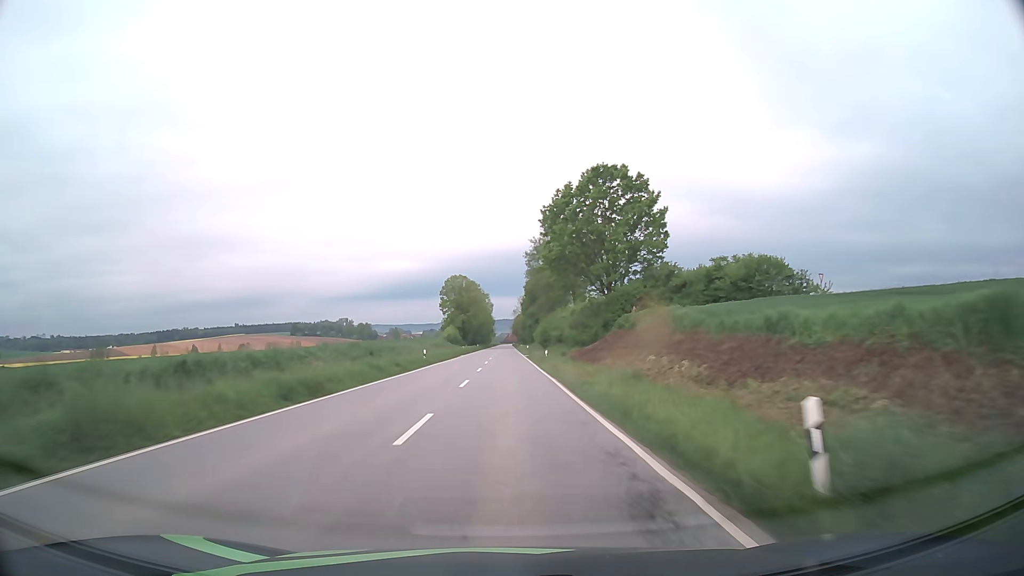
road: secondary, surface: asphalt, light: Day
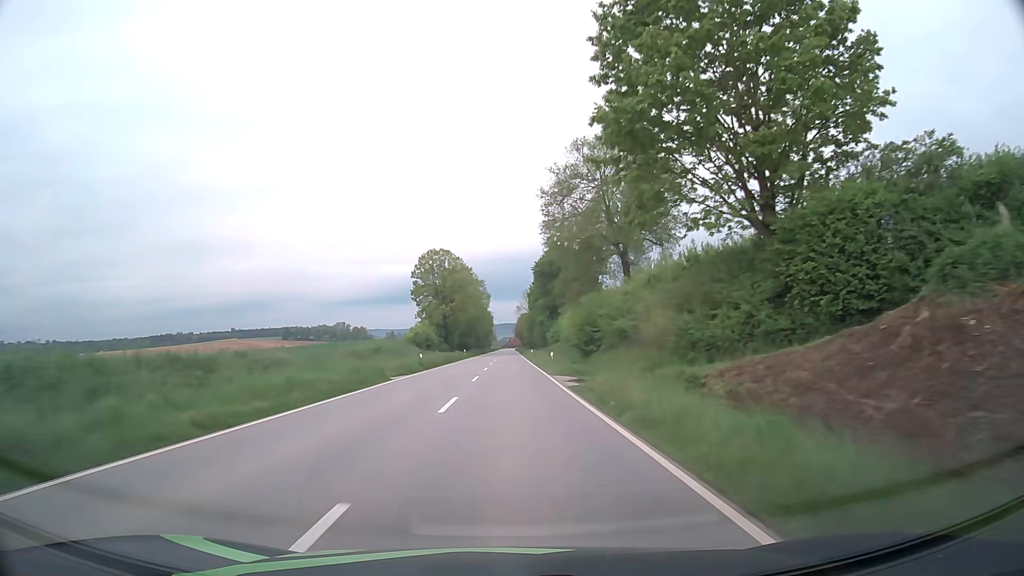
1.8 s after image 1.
(-0.1, +43.6) m; 0°
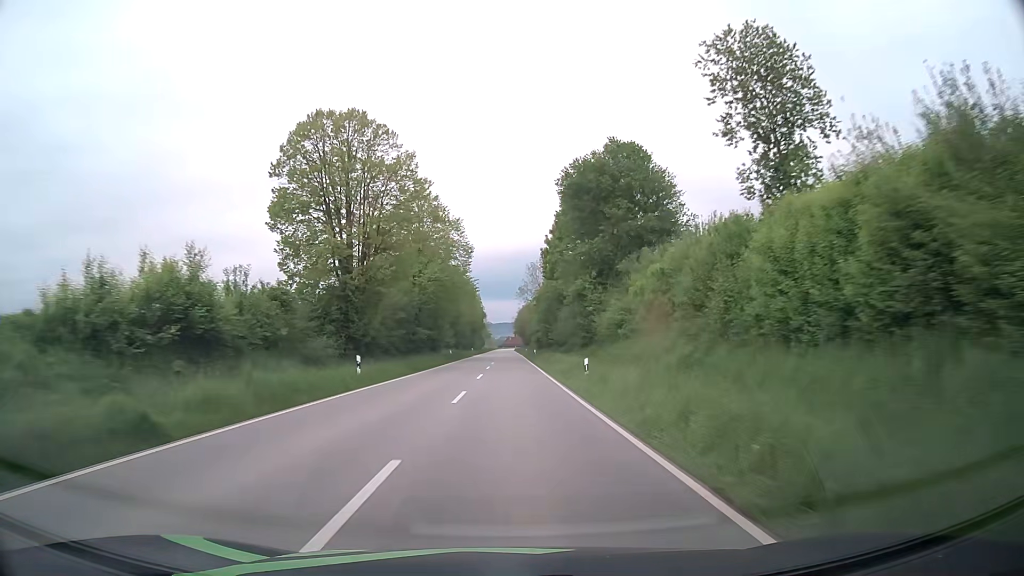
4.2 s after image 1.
(+0.1, +58.3) m; 0°
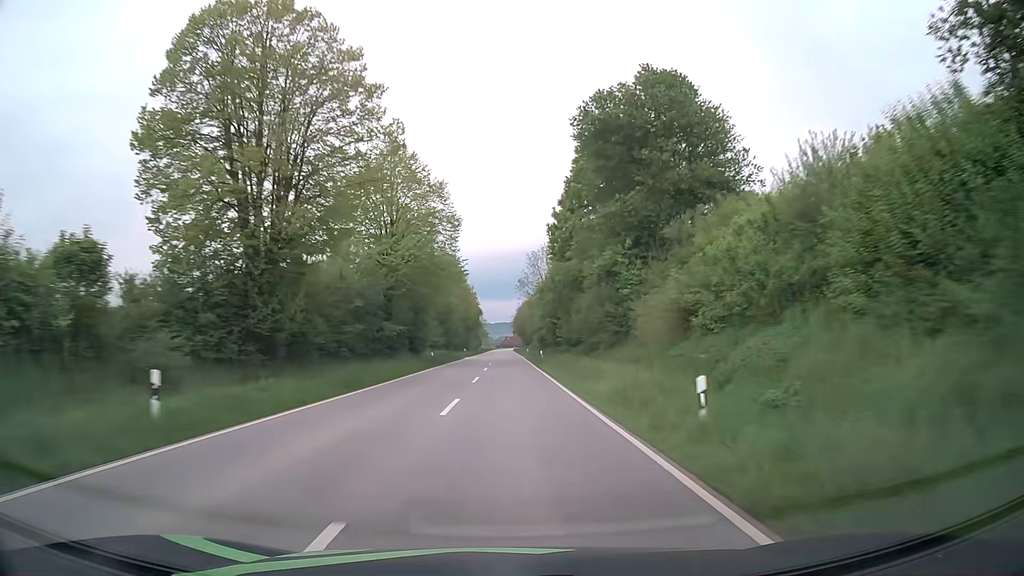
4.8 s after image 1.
(+0.1, +14.7) m; 0°
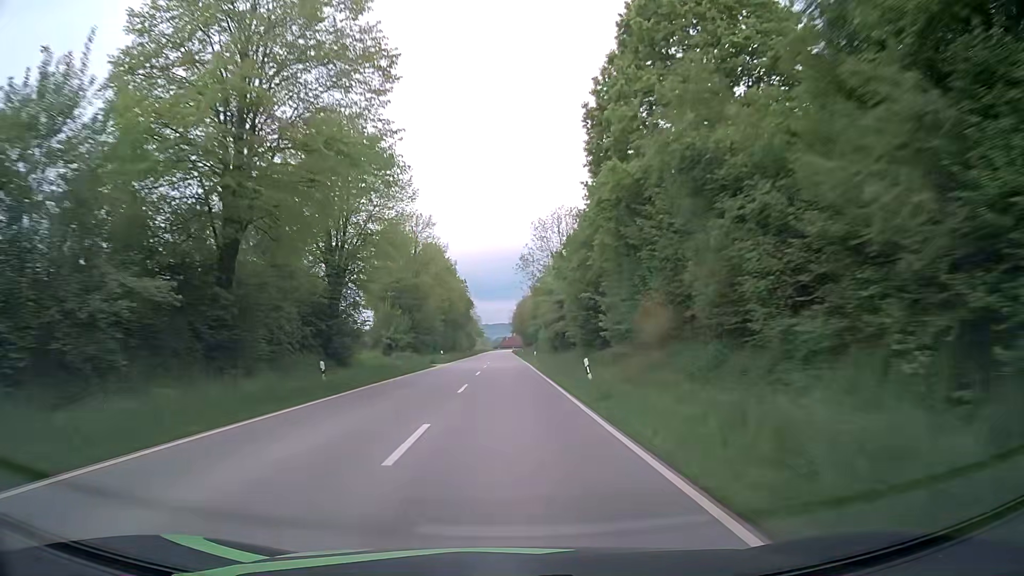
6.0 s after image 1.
(+0.1, +29.5) m; 0°
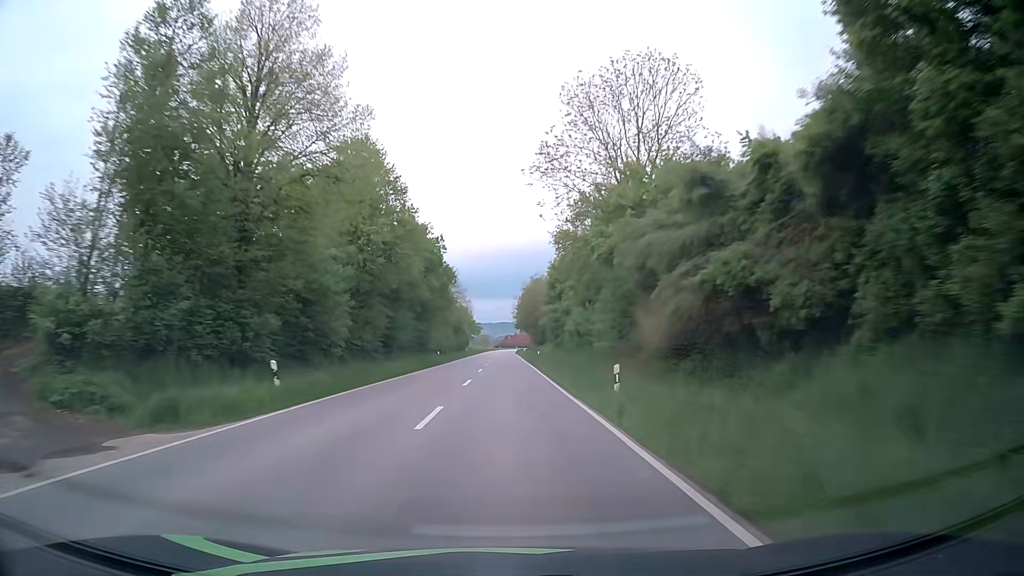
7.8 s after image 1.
(+0.4, +44.7) m; +1°
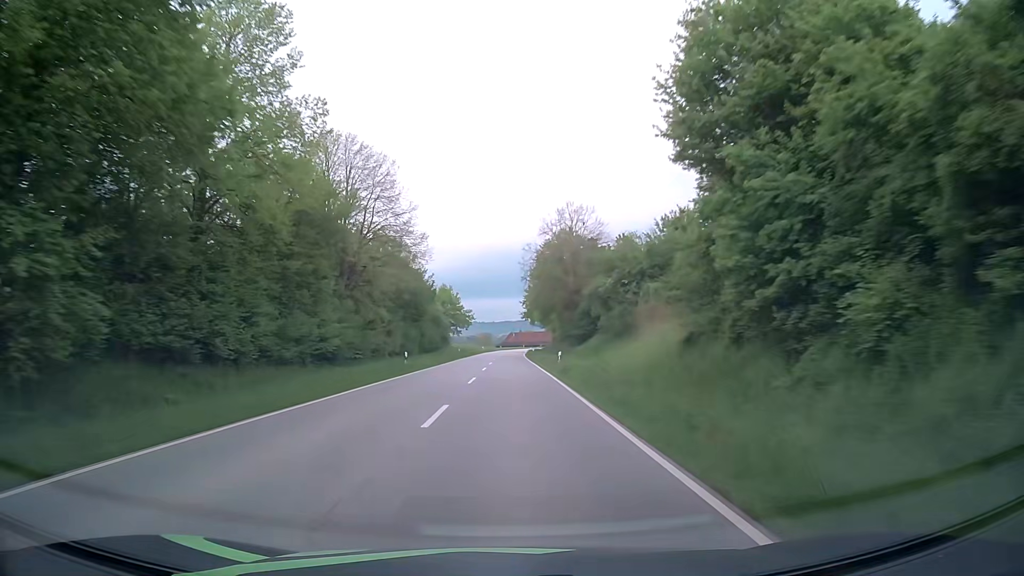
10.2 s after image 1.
(-0.6, +60.4) m; -1°
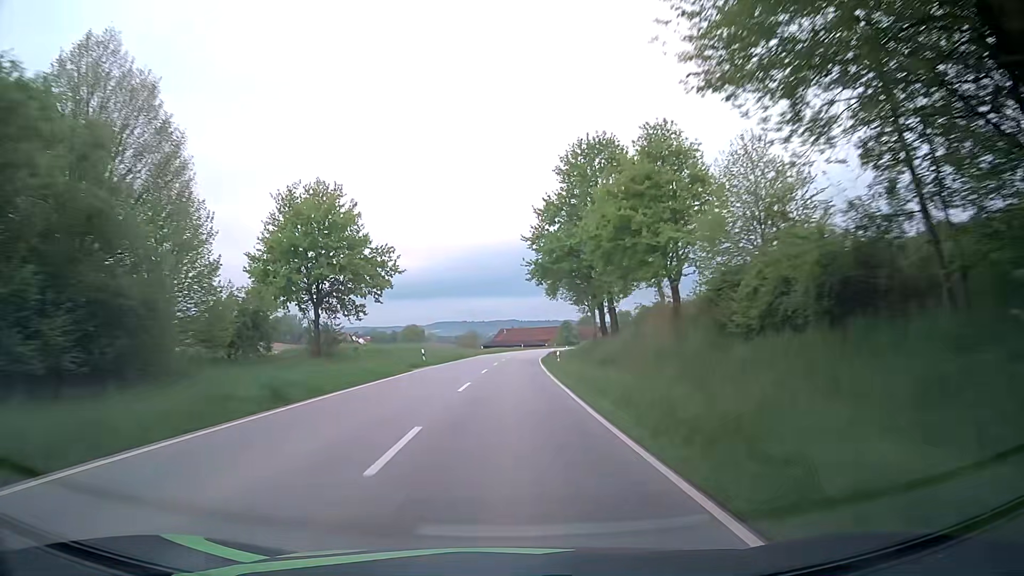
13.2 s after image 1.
(+0.2, +76.1) m; +1°
(0, +10) (0, +20) (0, +30) (+1, +40) (+1, +50) (+1, +60) (+2, +70) (+3, +80) (+4, +90) (+5, +100) m
